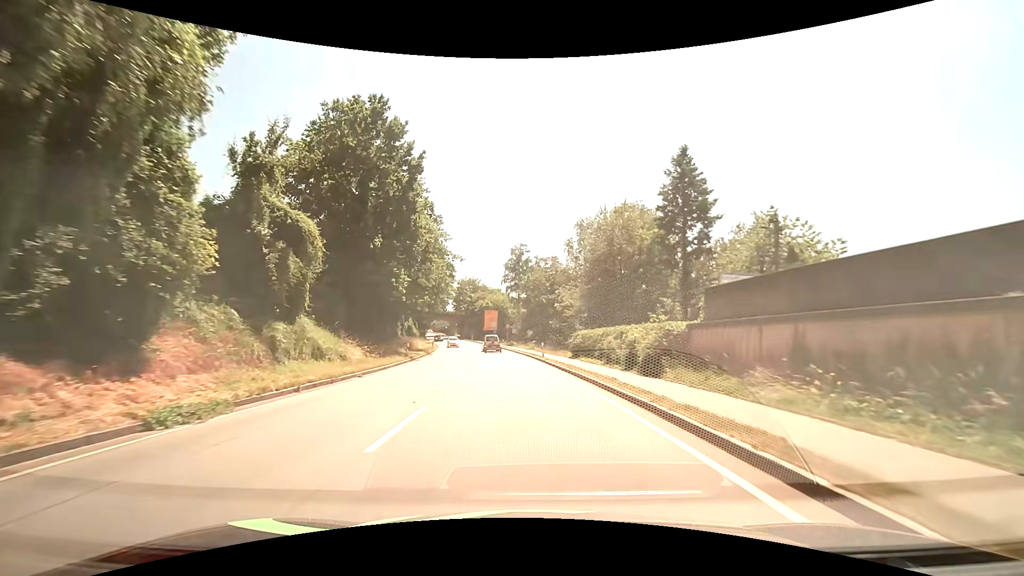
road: primary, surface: asphalt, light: Day
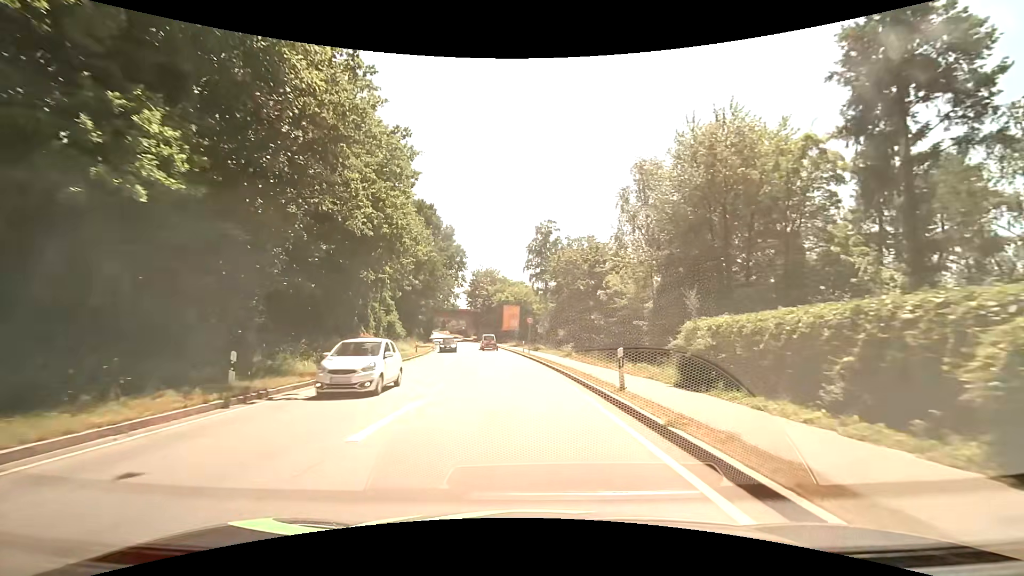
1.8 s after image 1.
(-0.5, +23.0) m; -3°
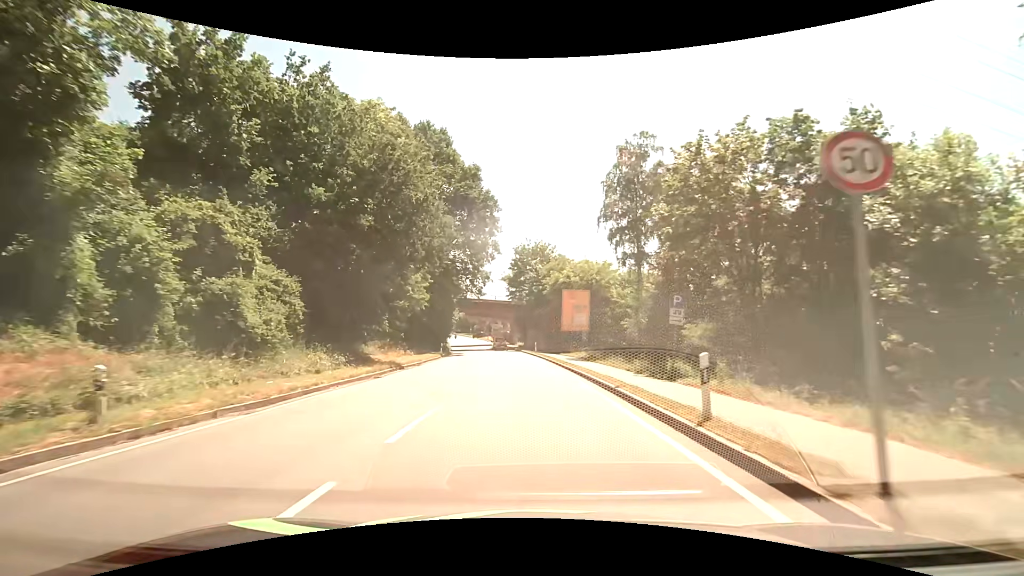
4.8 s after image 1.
(-2.2, +37.0) m; -6°
(0, +10) (0, +20) (-1, +30) (-2, +40) (-3, +50) (-4, +60) (-5, +70) (-6, +80) (-8, +90) (-9, +99) m
